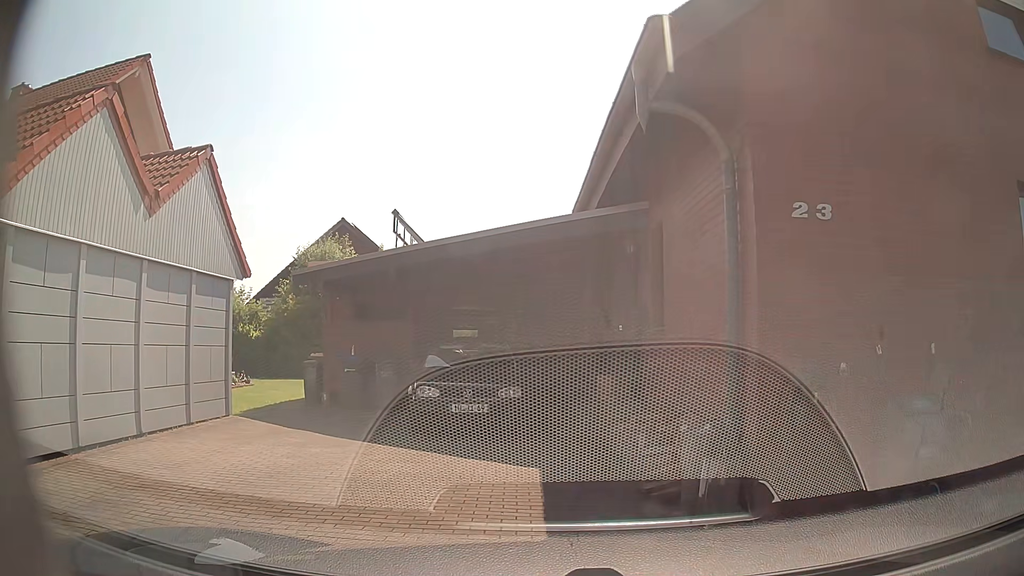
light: Day
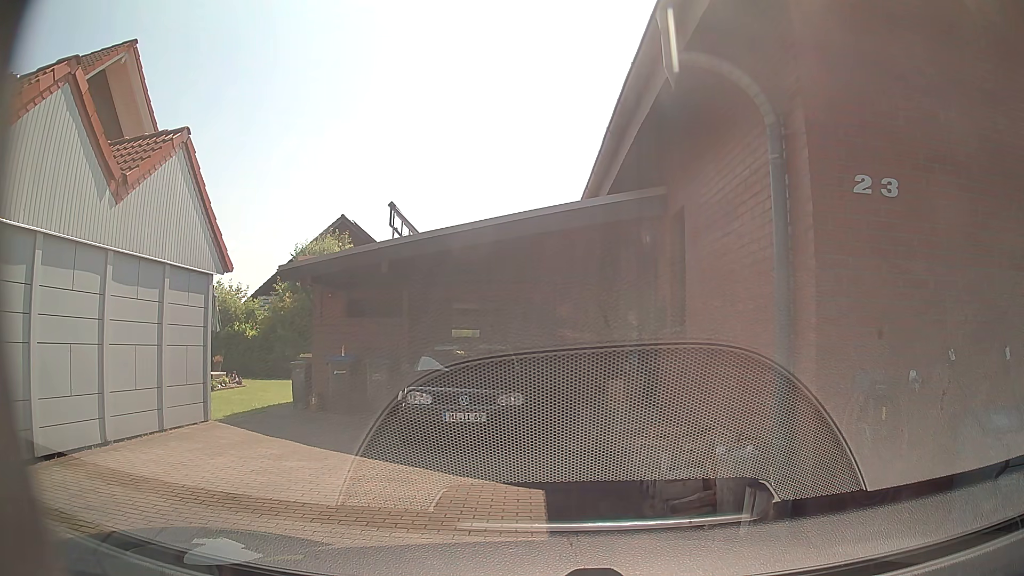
(0.0, +1.0) m; 0°
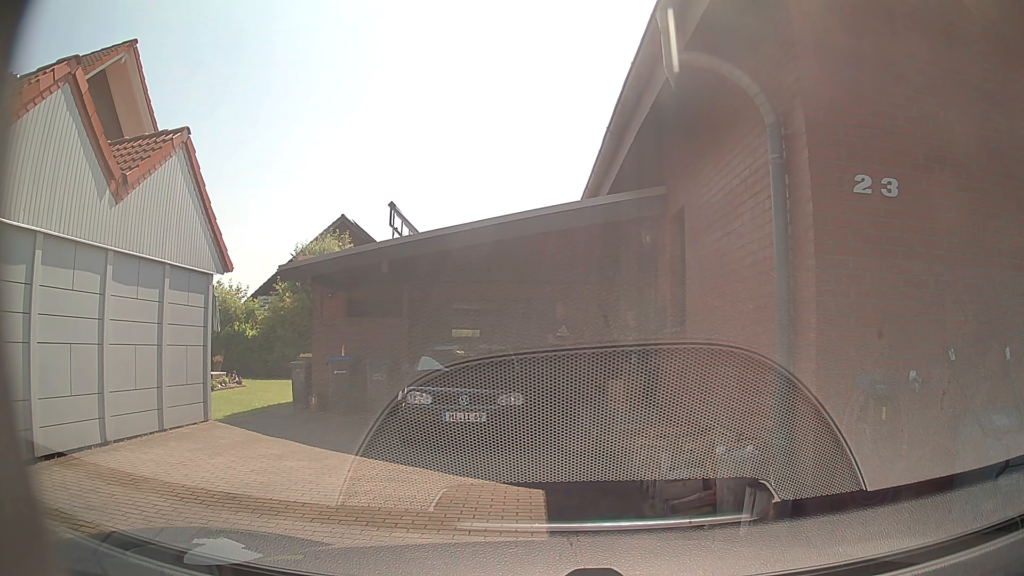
(0.0, 0.0) m; 0°
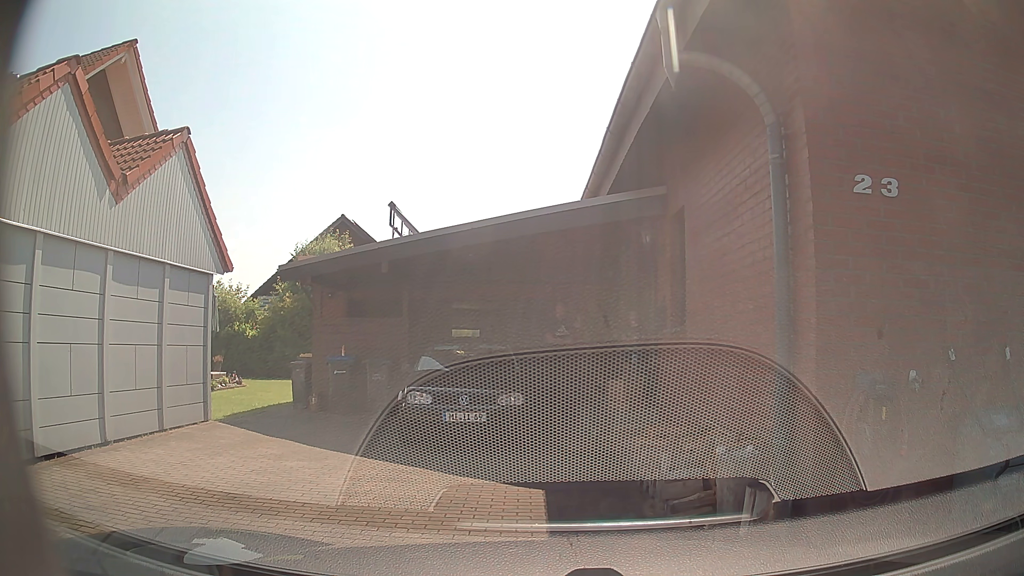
(0.0, 0.0) m; 0°
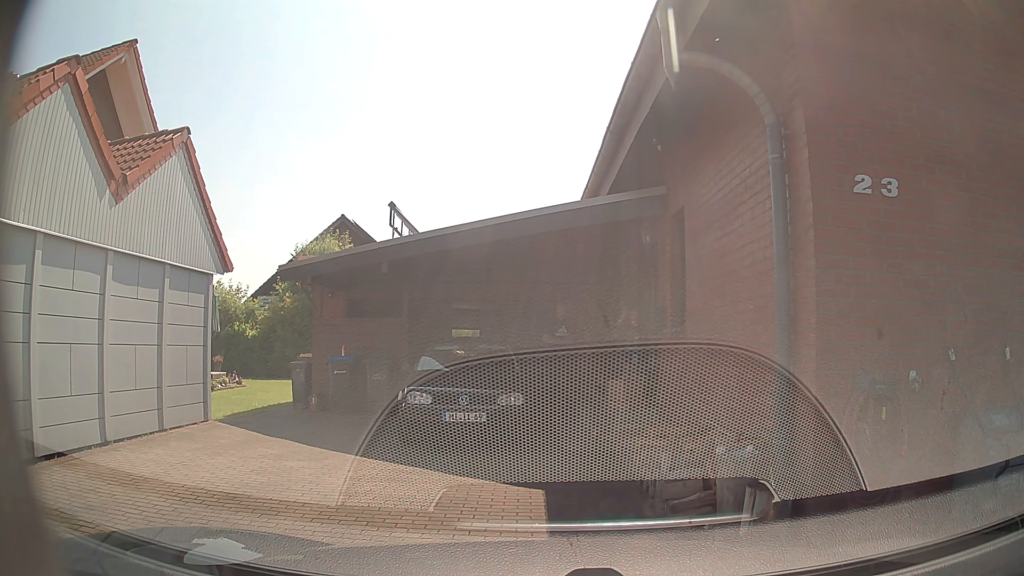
(0.0, 0.0) m; 0°
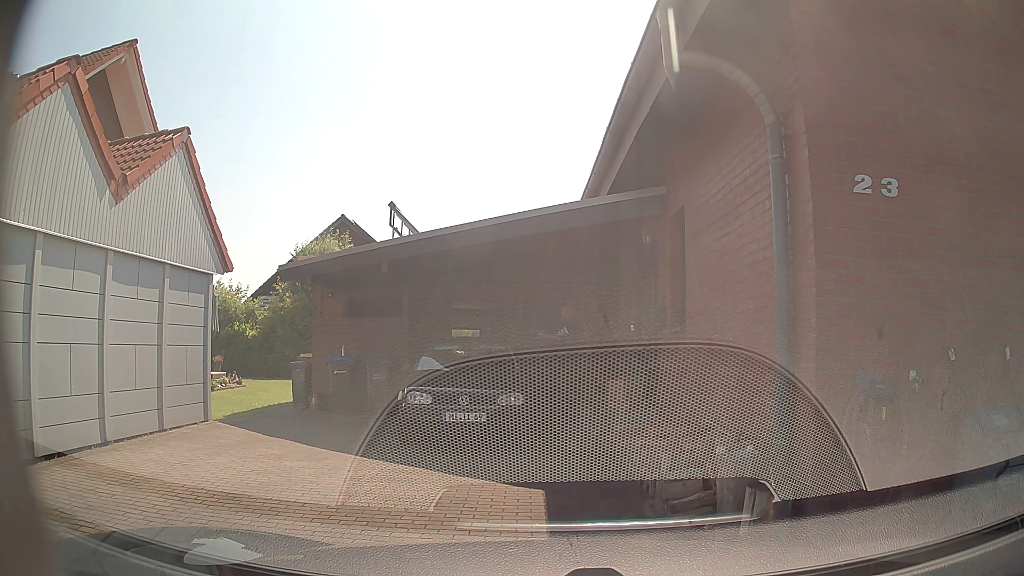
(0.0, 0.0) m; 0°
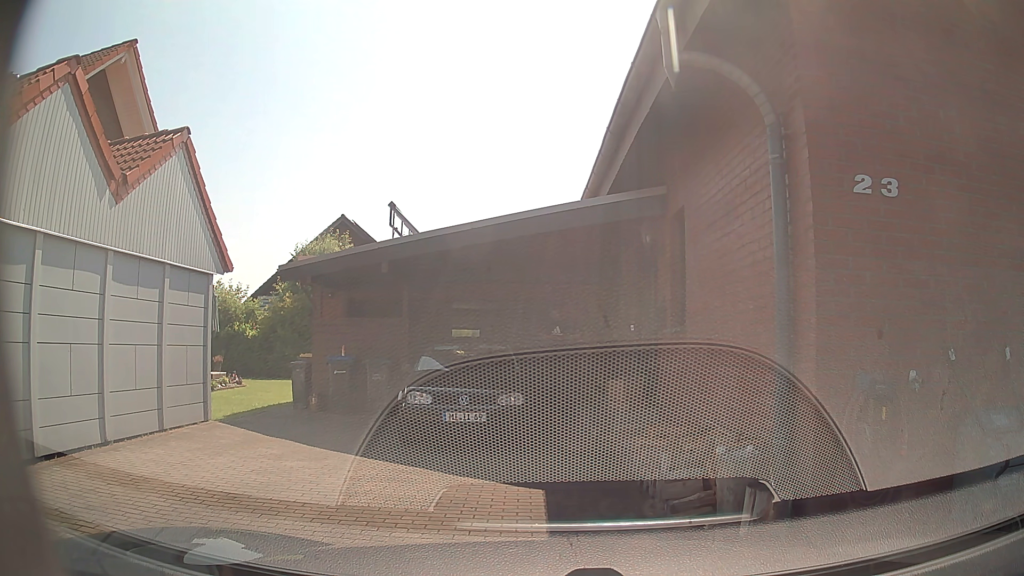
(0.0, 0.0) m; 0°
